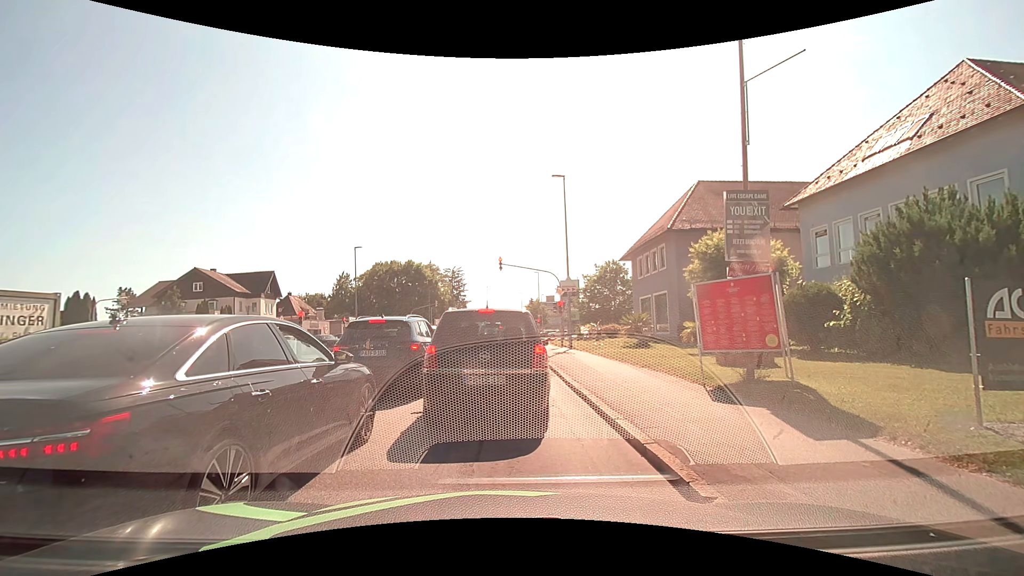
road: tertiary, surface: asphalt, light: Day
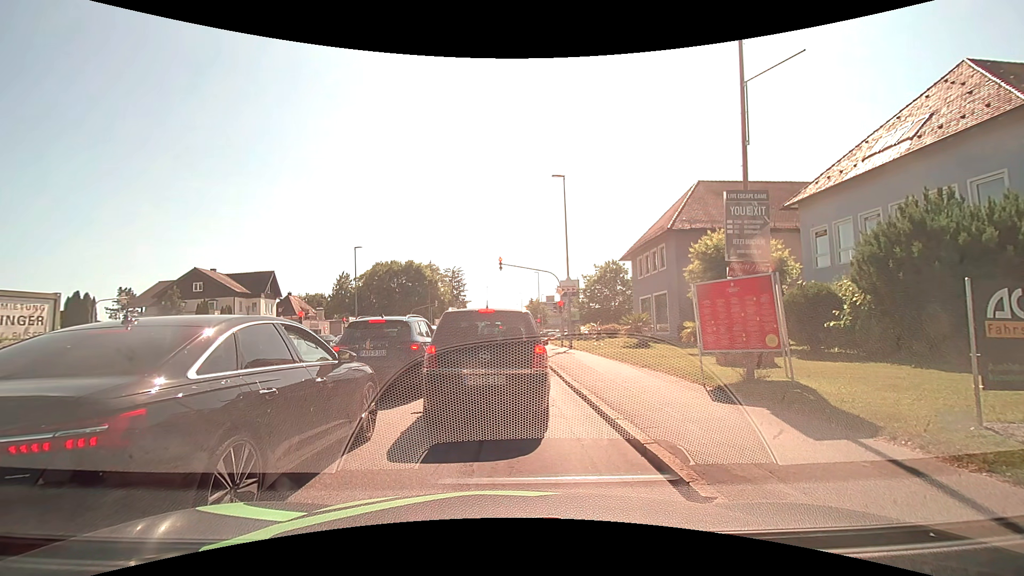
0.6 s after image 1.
(0.0, 0.0) m; 0°
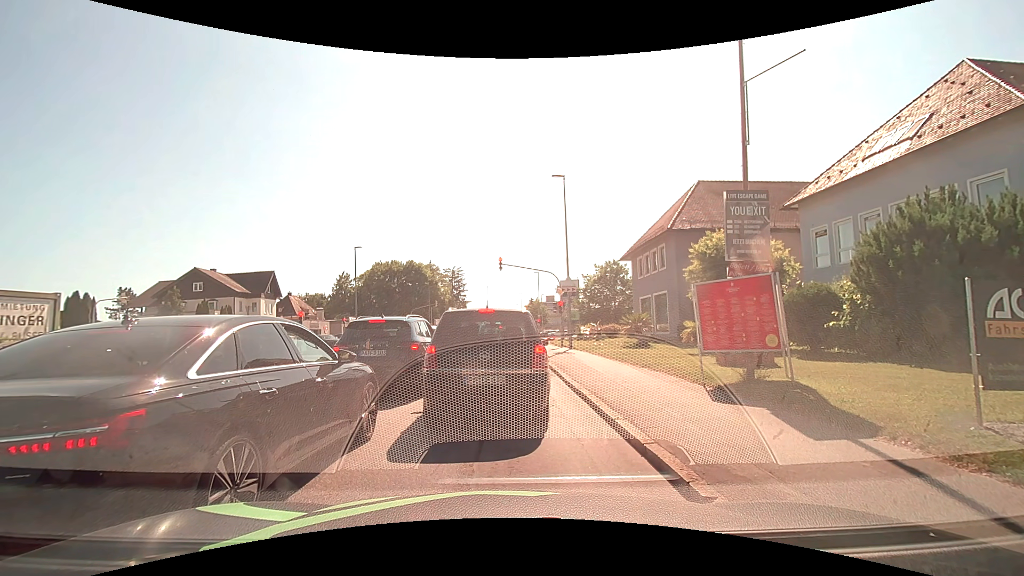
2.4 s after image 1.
(0.0, 0.0) m; 0°
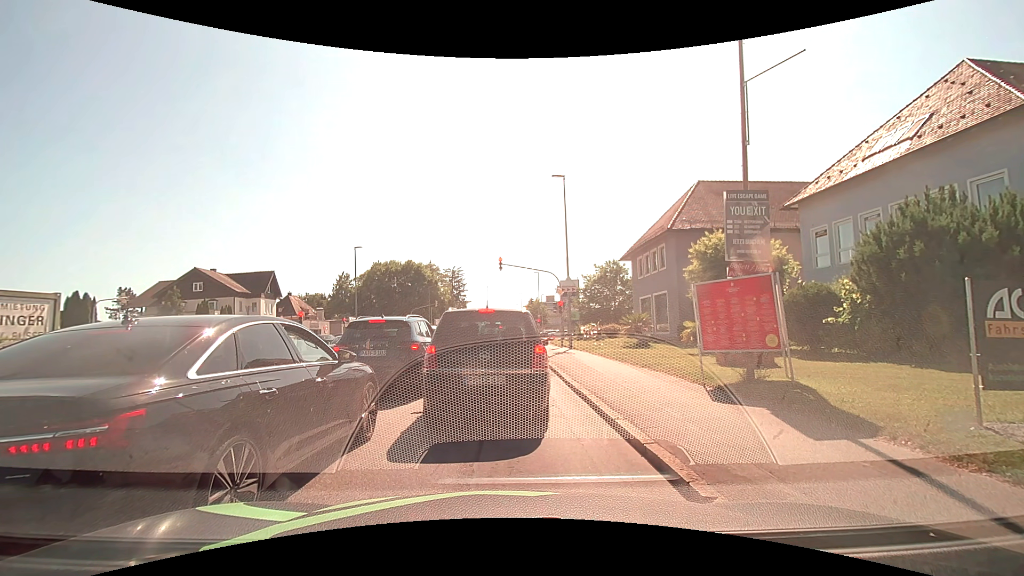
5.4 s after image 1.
(0.0, 0.0) m; 0°
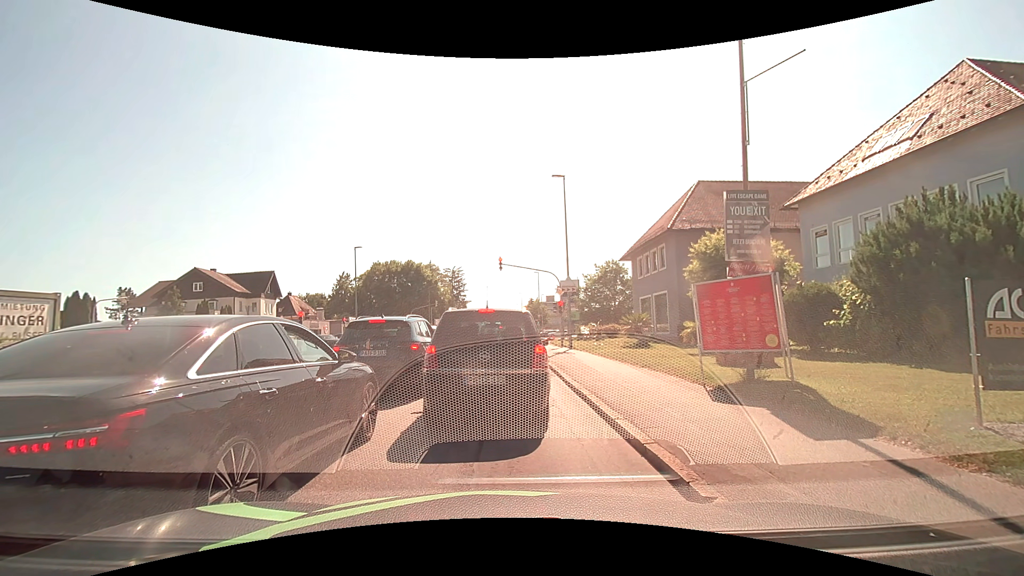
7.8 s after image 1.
(0.0, 0.0) m; 0°
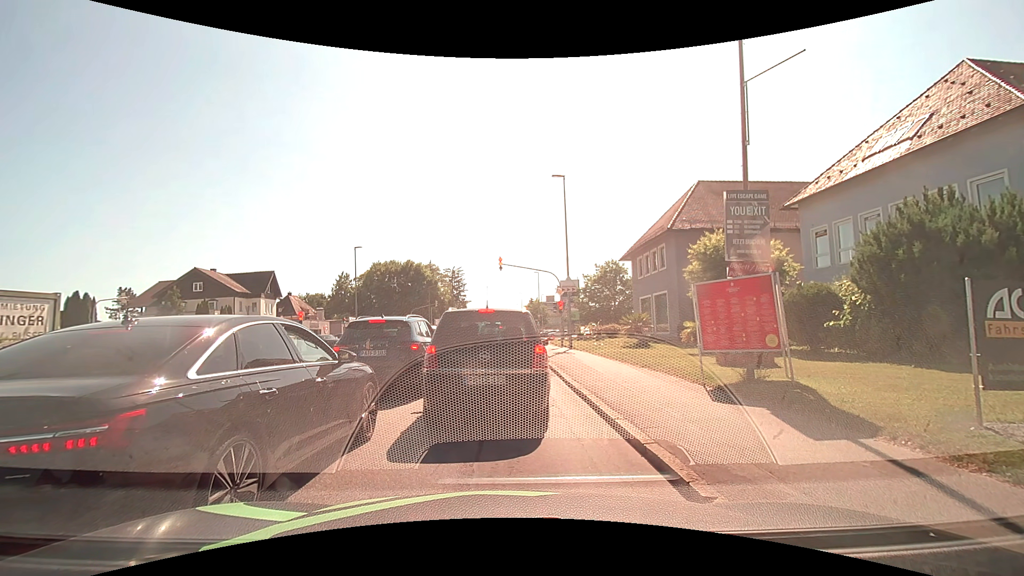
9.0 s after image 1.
(0.0, 0.0) m; 0°
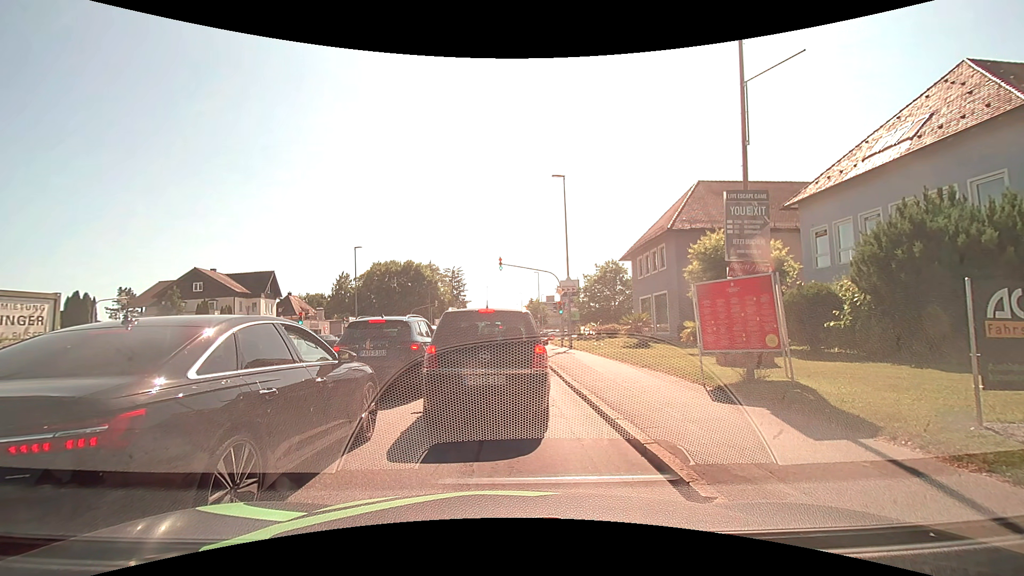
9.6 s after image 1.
(0.0, 0.0) m; 0°
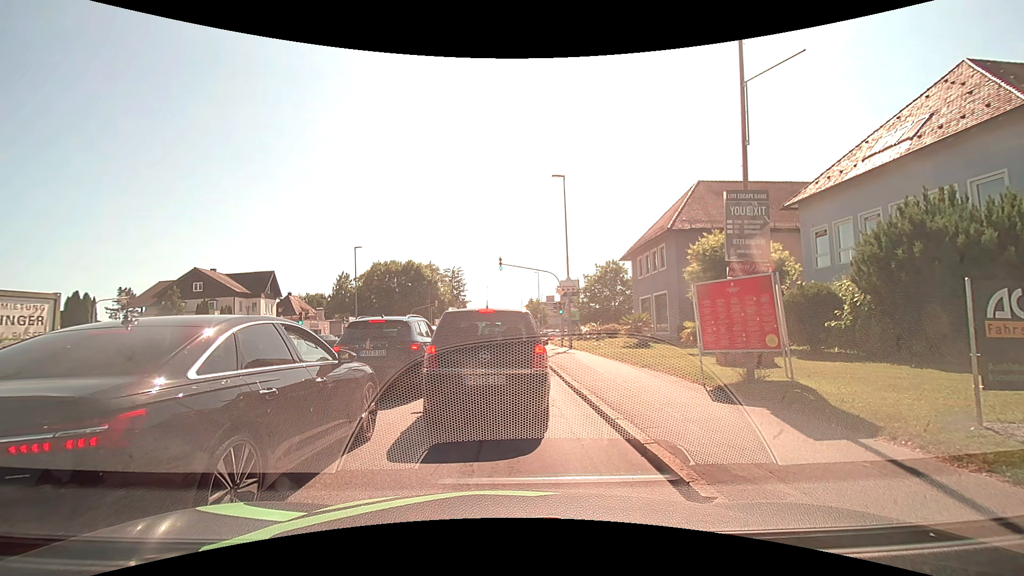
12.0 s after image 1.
(0.0, 0.0) m; 0°
(0, +10) (0, +20) (0, +30) (-1, +40) (-1, +50) (-1, +60) (-1, +70) (-1, +80) (-2, +90) (-2, +100) m
